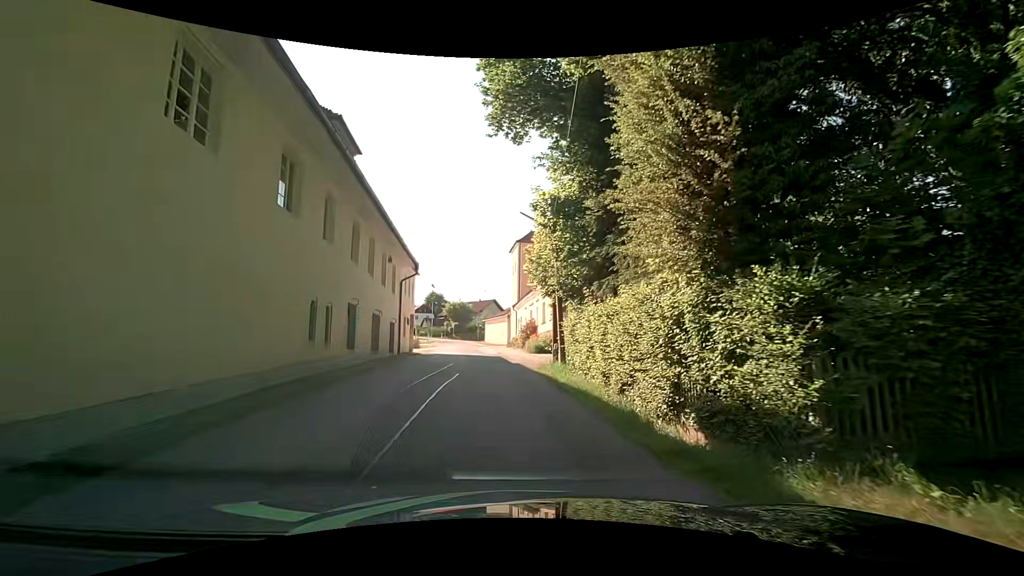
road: unclassified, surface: asphalt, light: Day
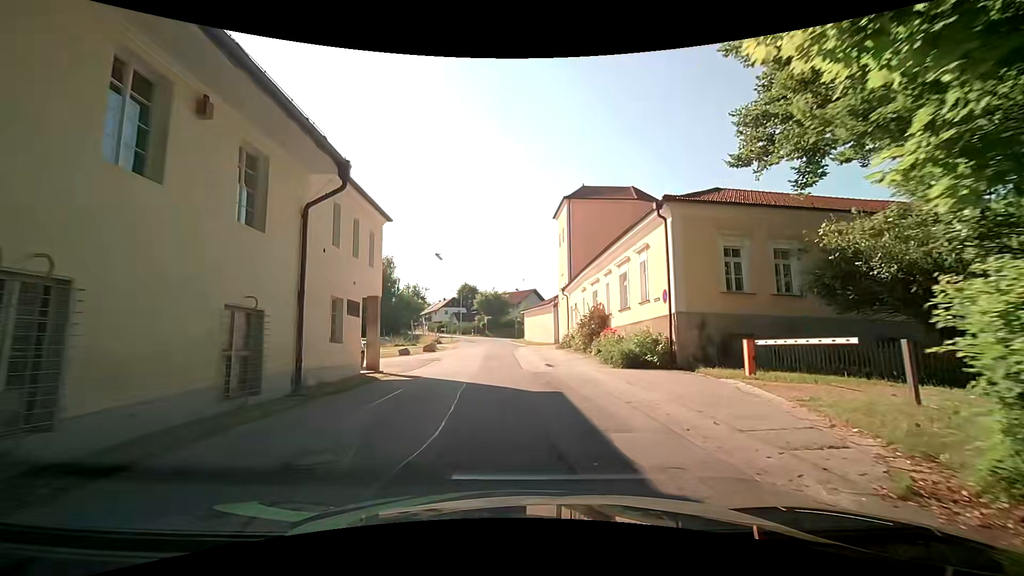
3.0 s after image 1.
(-0.8, +18.6) m; -4°
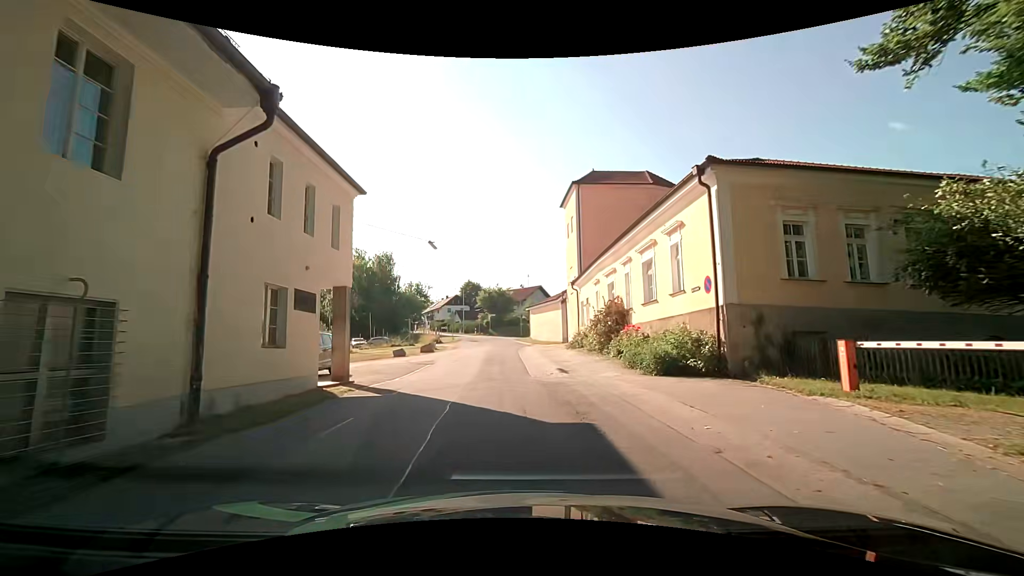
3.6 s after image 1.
(-0.1, +3.9) m; 0°
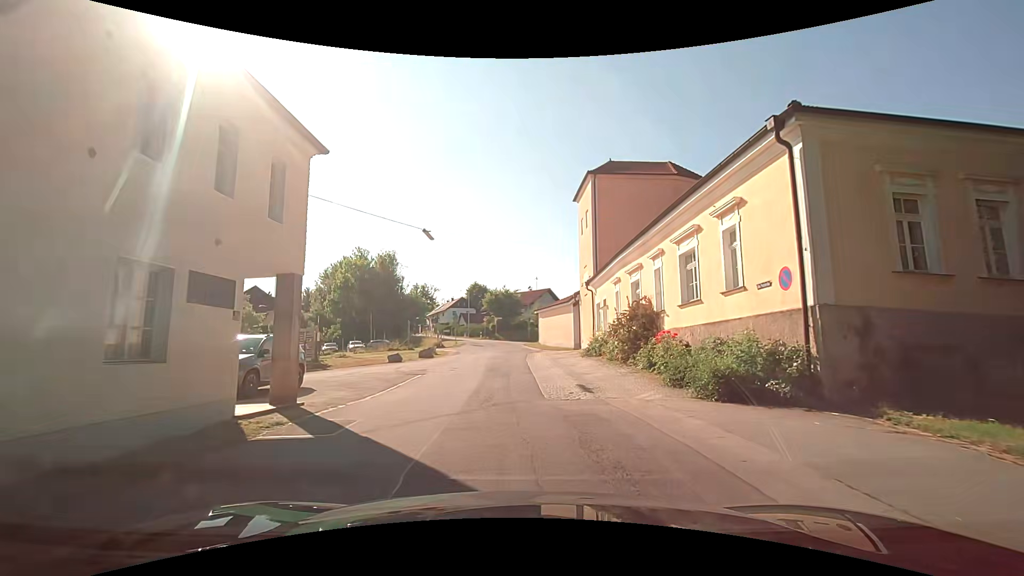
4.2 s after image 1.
(-0.1, +4.0) m; -1°
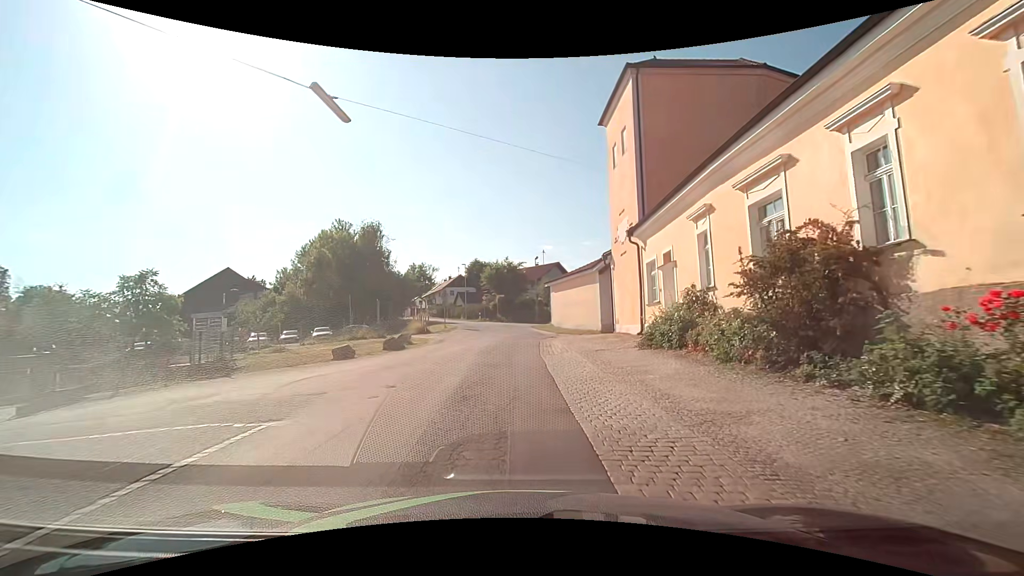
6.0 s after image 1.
(-0.2, +12.5) m; -1°
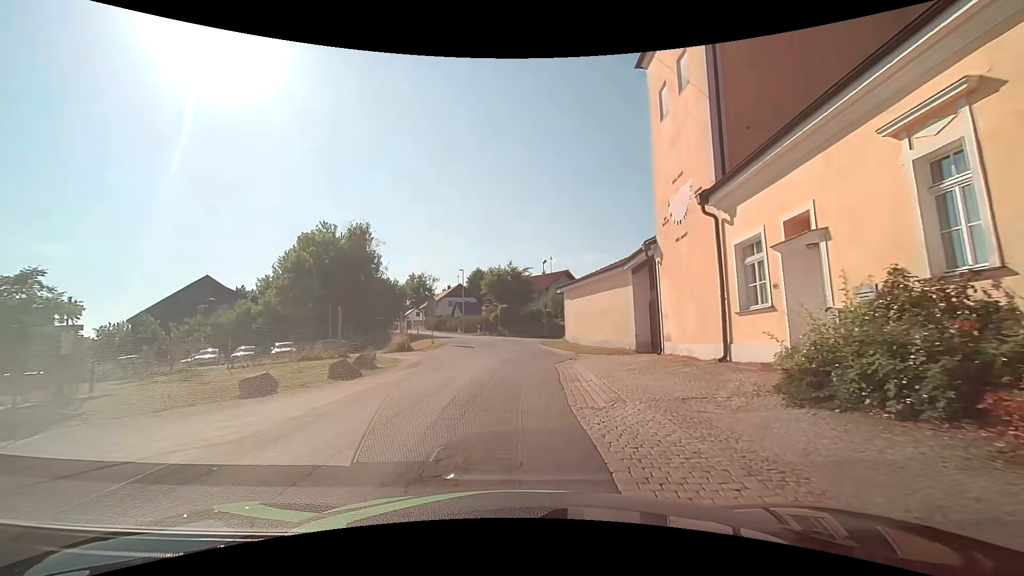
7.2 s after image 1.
(-0.1, +8.8) m; 0°
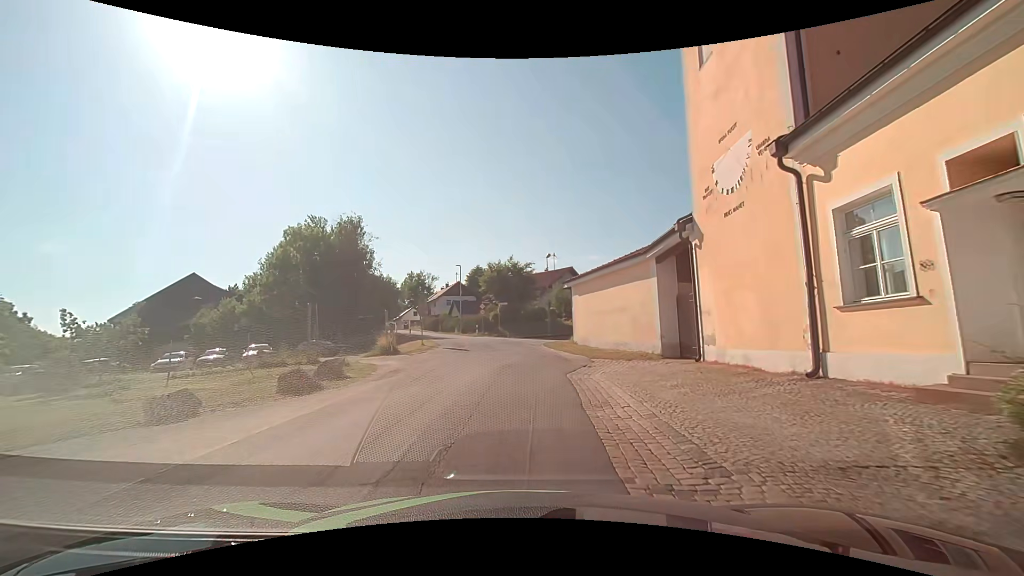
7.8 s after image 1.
(-0.1, +4.2) m; -1°
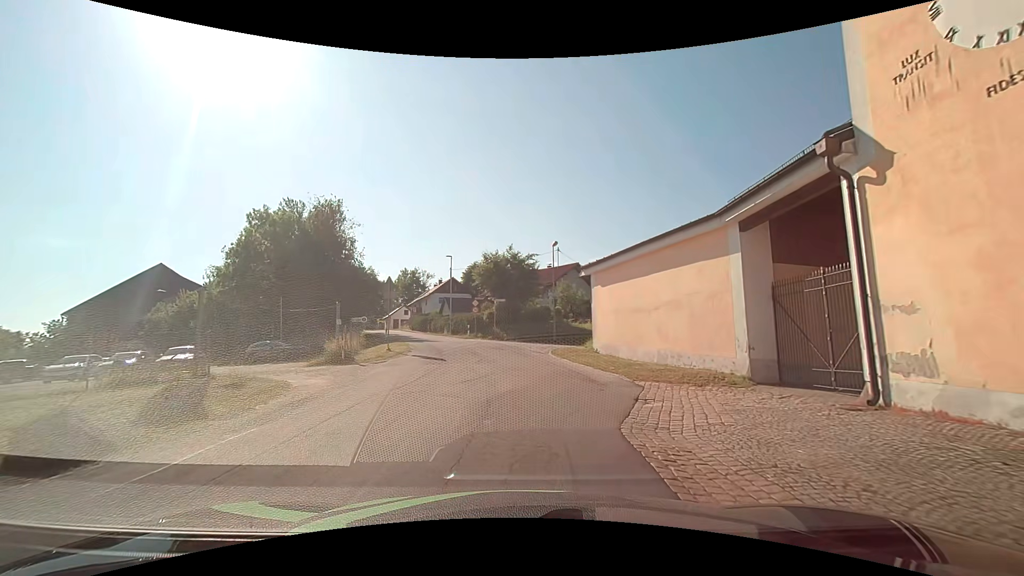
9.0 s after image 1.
(0.0, +8.0) m; +1°
(0, +10) (0, +20) (-2, +30) (-5, +39) (-9, +49) (-13, +58) (-17, +67) (-21, +76) (-25, +85) (-29, +95) m
